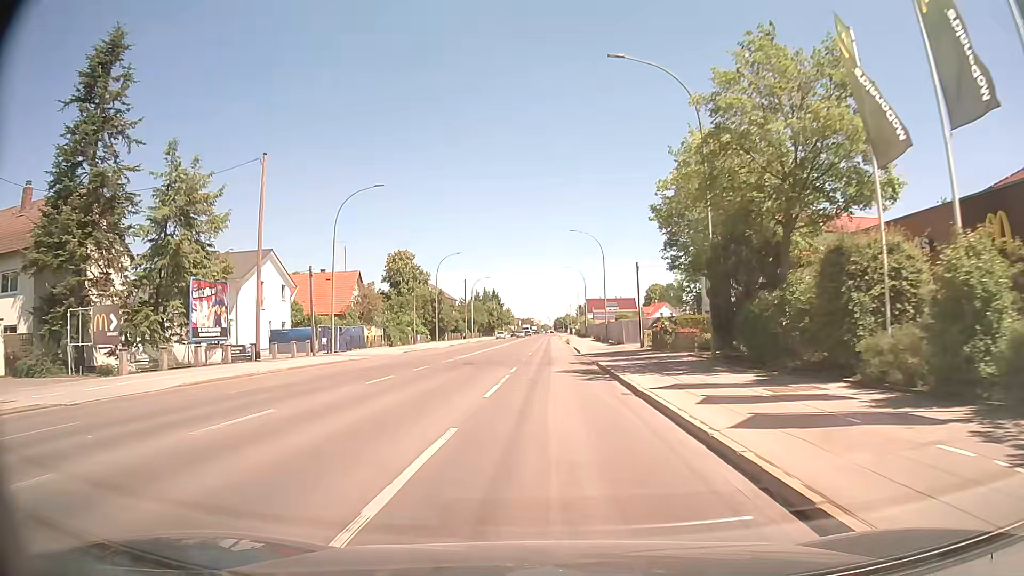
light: Day
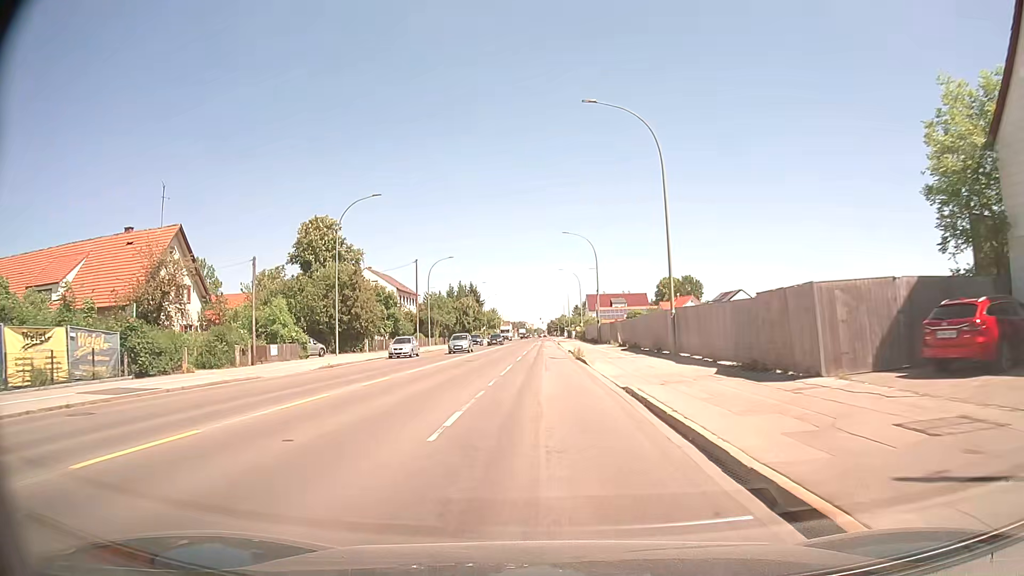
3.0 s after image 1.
(+0.5, +41.7) m; +1°
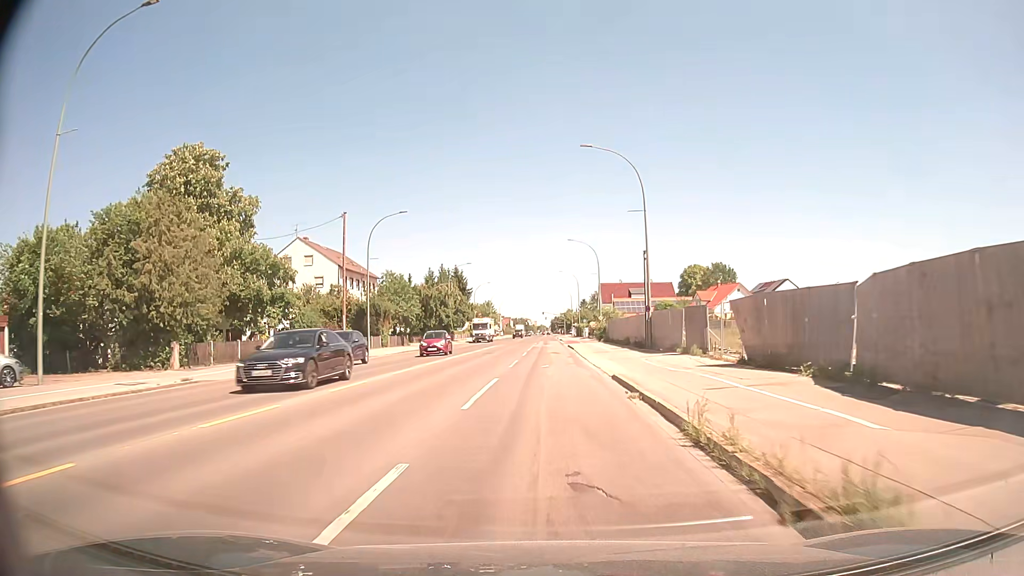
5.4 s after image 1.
(0.0, +32.9) m; 0°
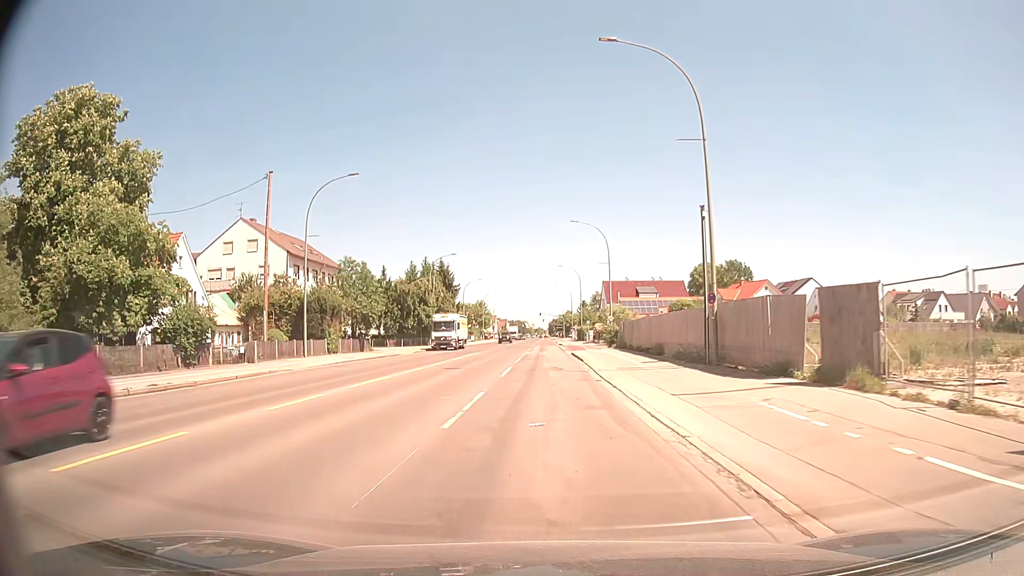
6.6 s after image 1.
(0.0, +15.4) m; 0°
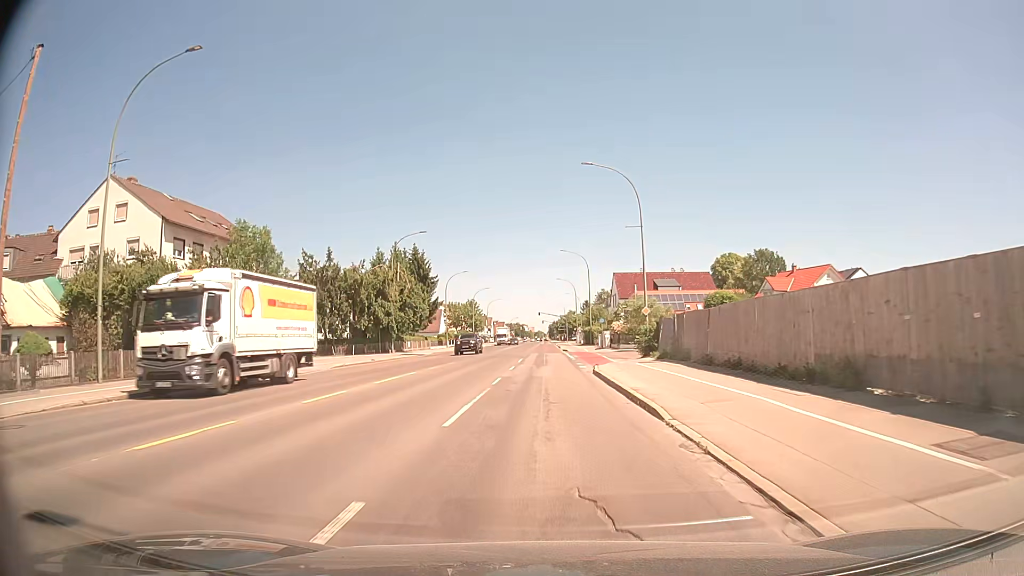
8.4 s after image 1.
(0.0, +22.3) m; 0°
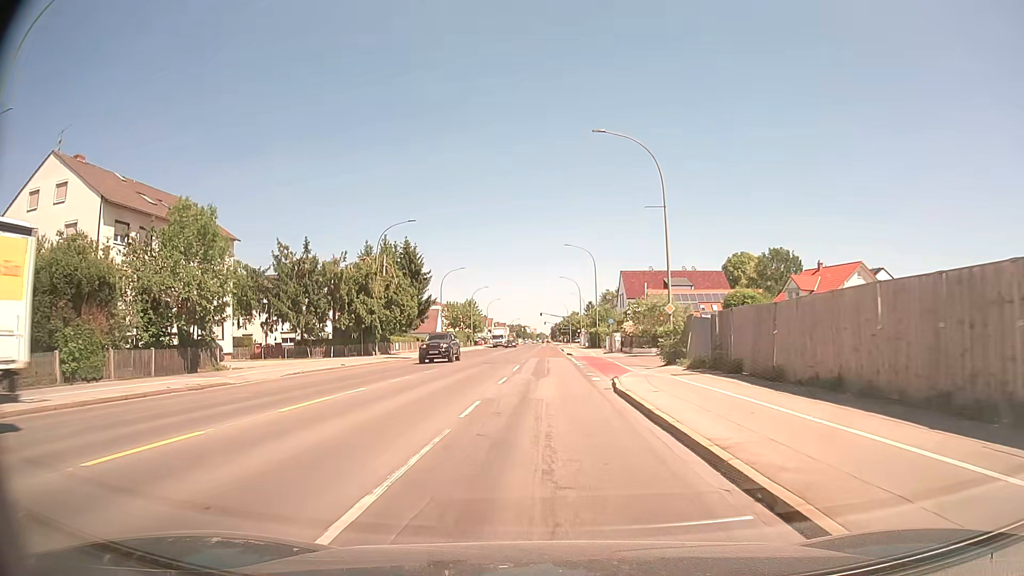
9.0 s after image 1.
(0.0, +7.3) m; 0°
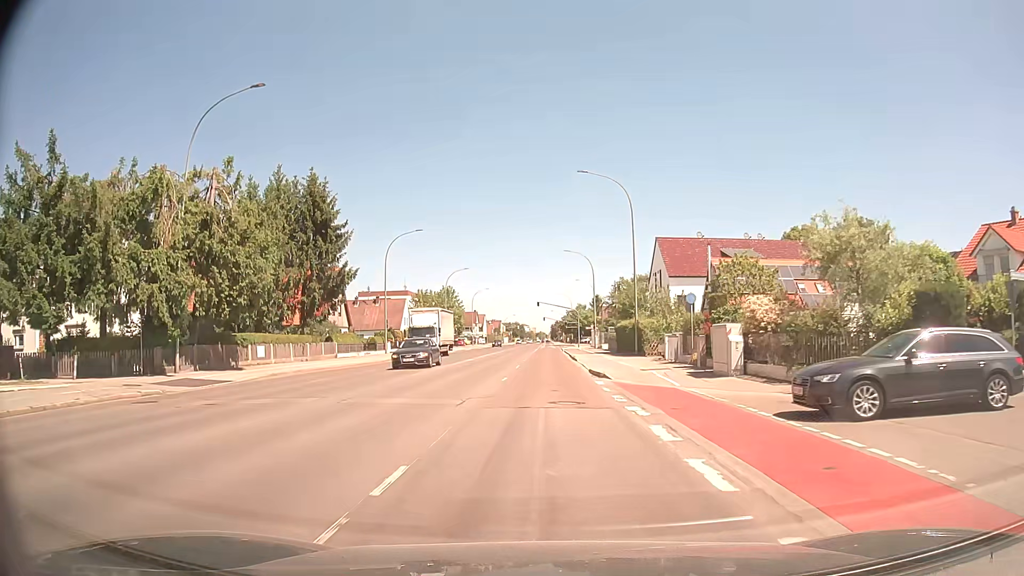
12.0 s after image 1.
(0.0, +34.6) m; 0°
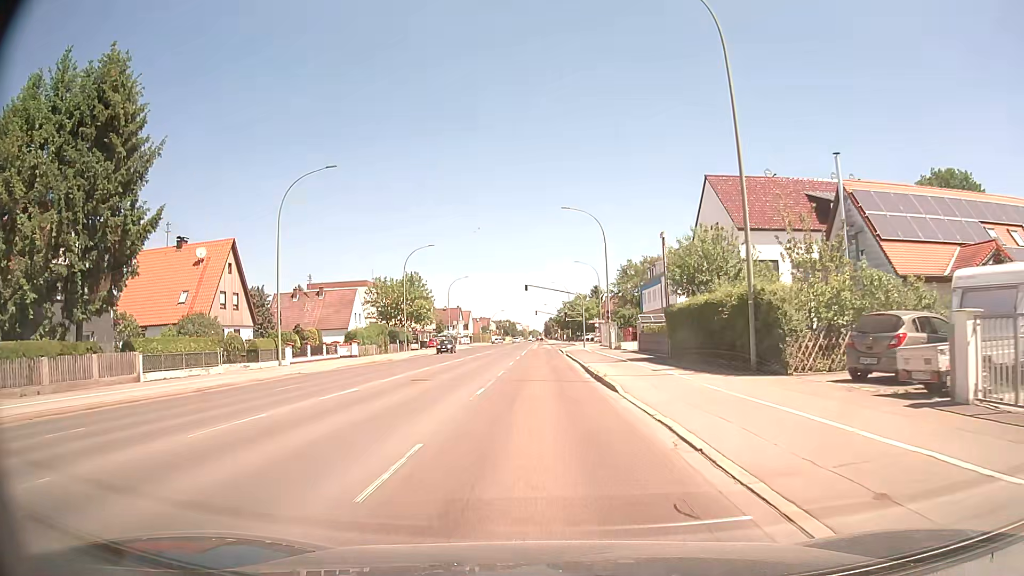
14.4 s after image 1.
(+0.1, +25.8) m; +1°
